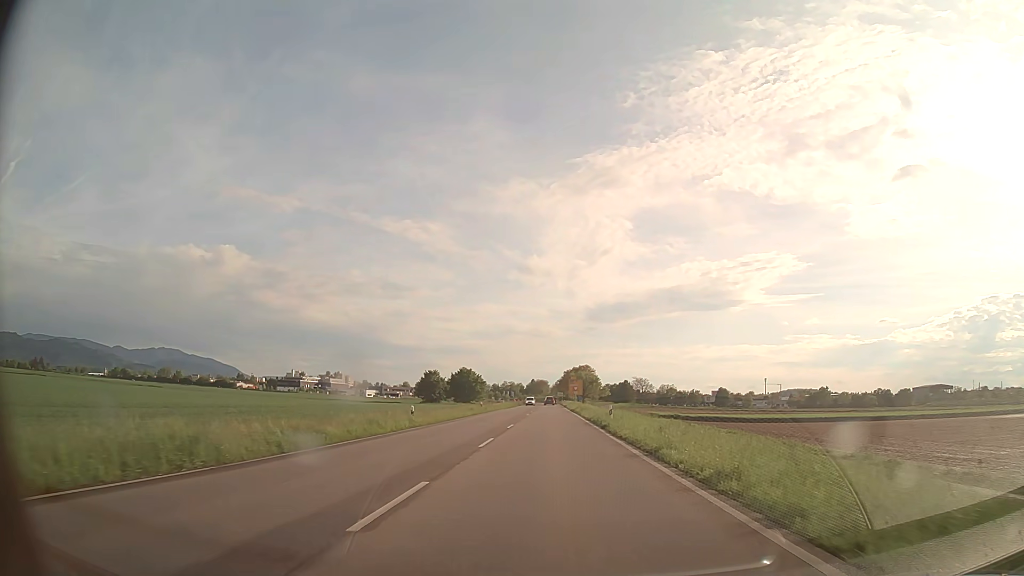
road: secondary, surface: asphalt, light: Day
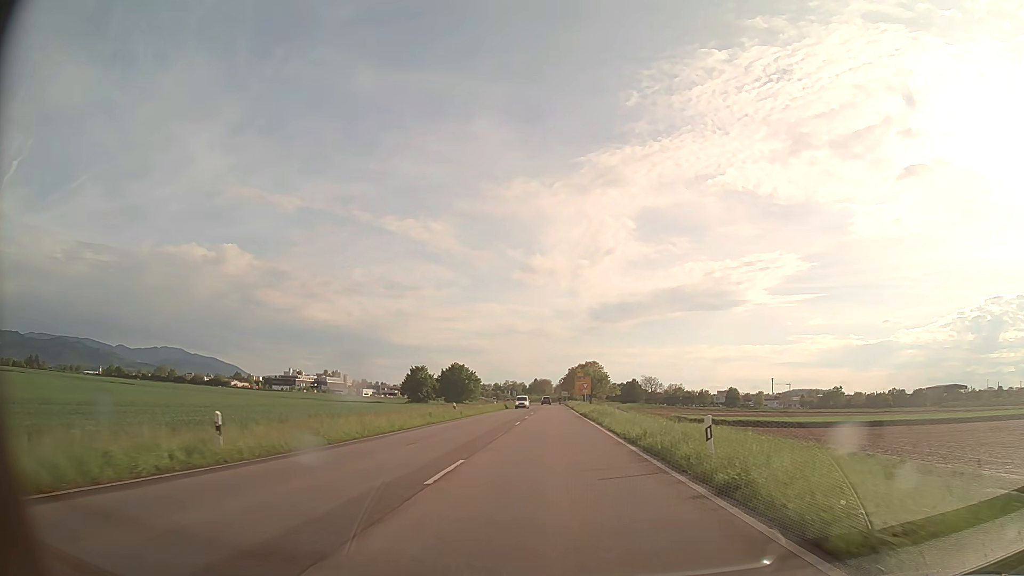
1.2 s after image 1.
(-0.1, +20.1) m; 0°
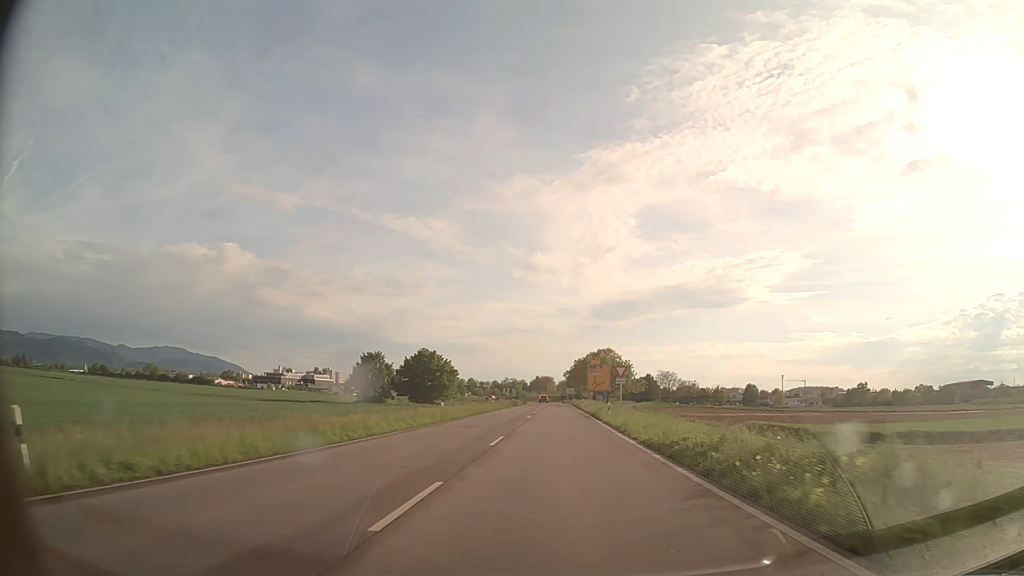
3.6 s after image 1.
(-0.1, +39.9) m; 0°
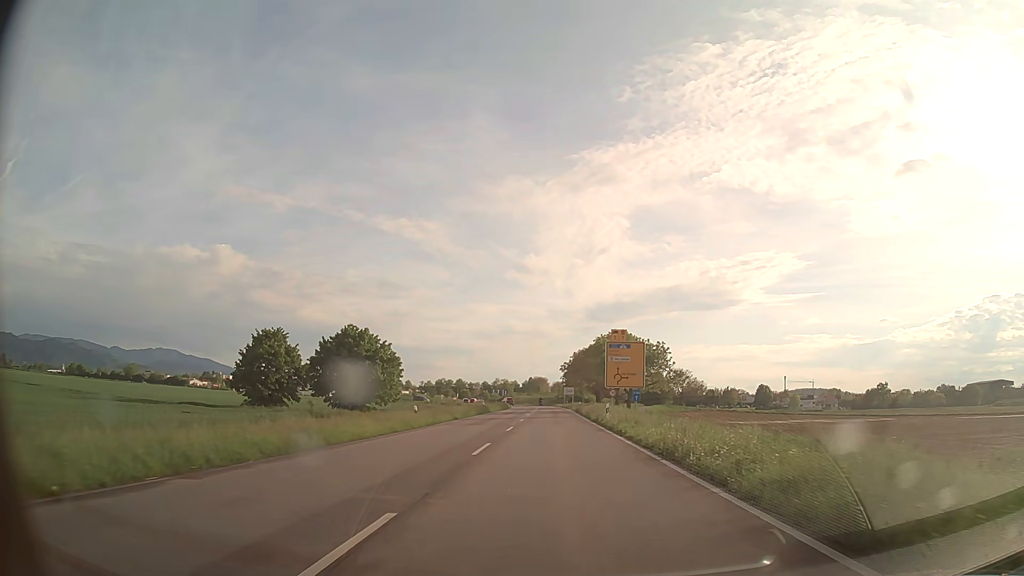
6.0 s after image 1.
(+0.1, +38.8) m; 0°
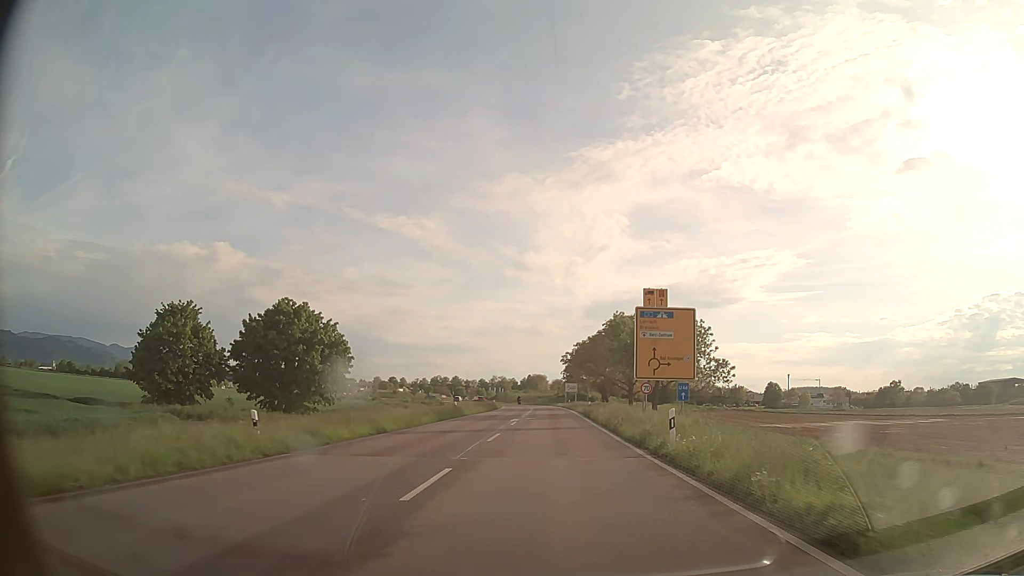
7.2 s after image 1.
(0.0, +18.9) m; 0°
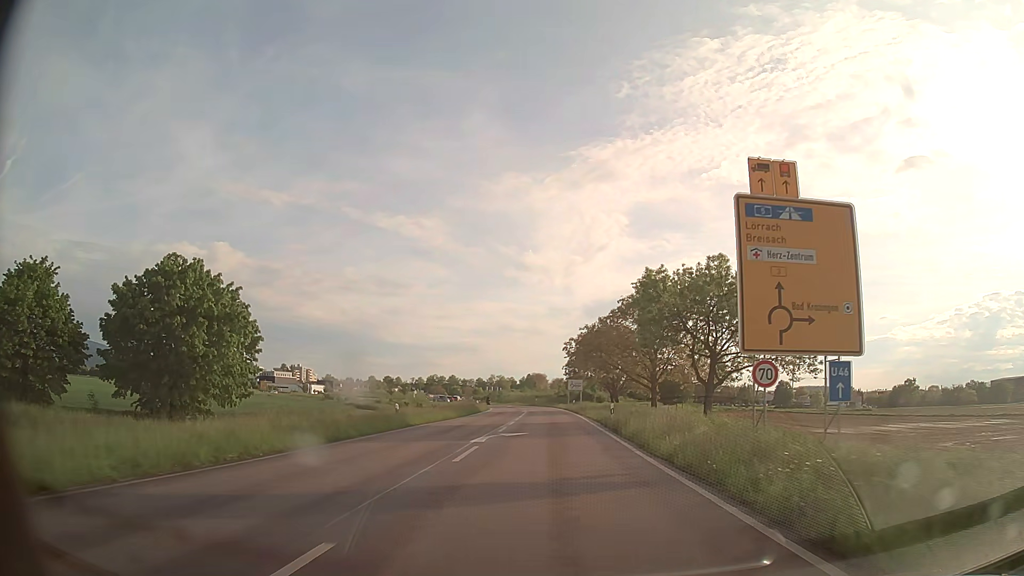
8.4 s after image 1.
(0.0, +18.6) m; 0°
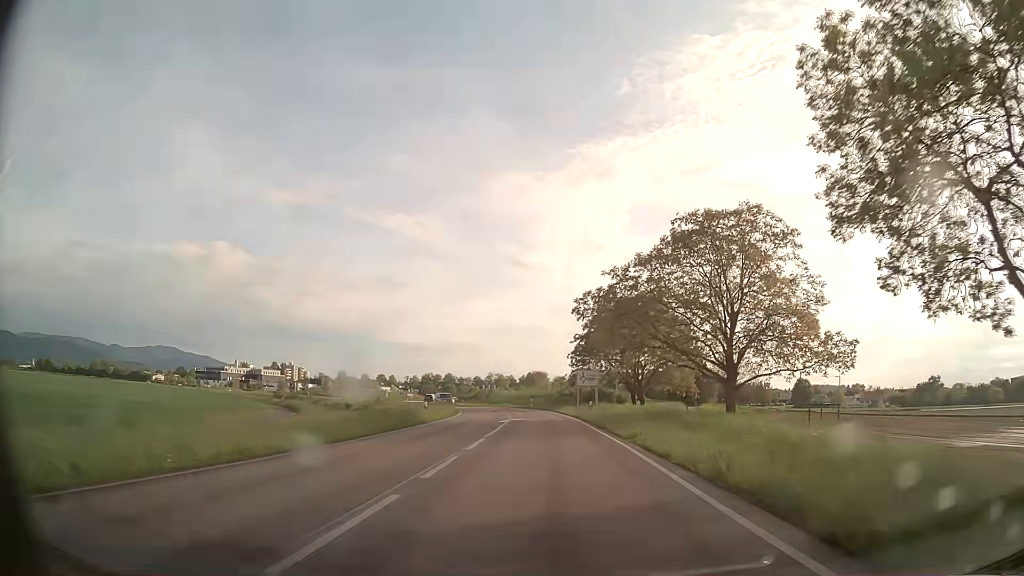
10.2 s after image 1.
(0.0, +27.0) m; 0°
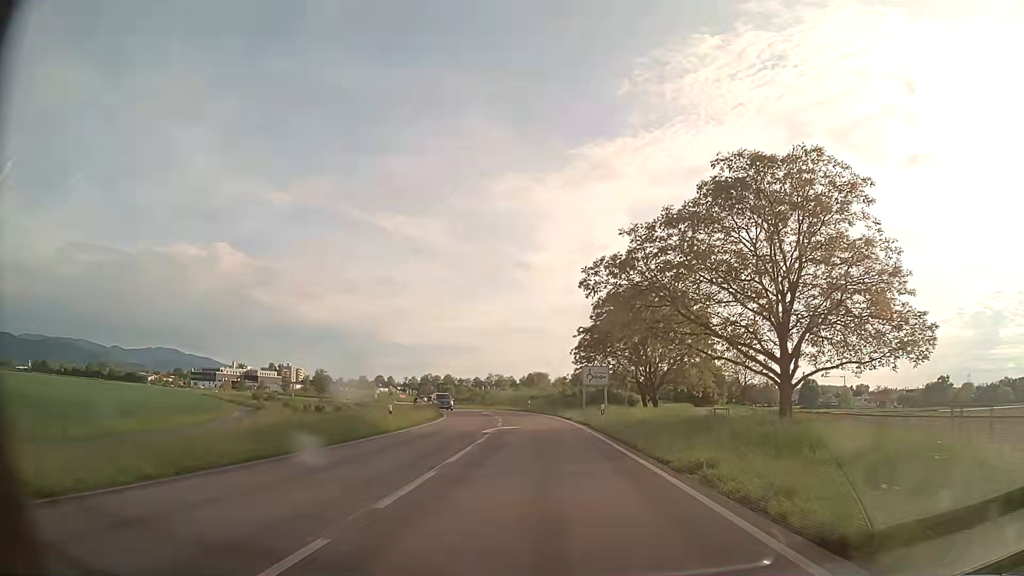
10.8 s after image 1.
(0.0, +8.6) m; +1°
(0, +10) (0, +20) (-1, +30) (-2, +40) (-3, +50) (-5, +60) (-8, +69) (-11, +79) (-15, +88) (-19, +97) m
